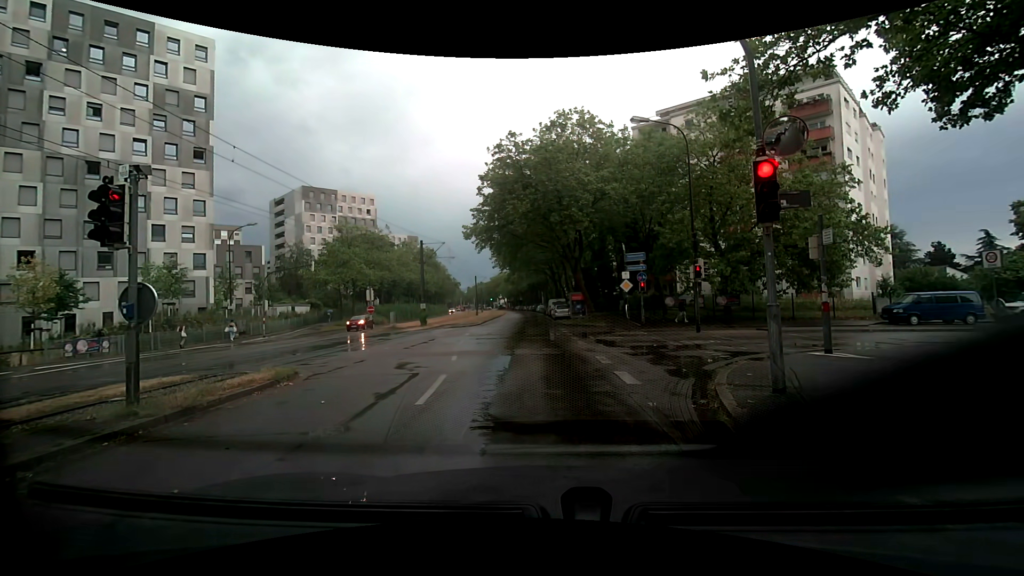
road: tertiary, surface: asphalt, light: Day
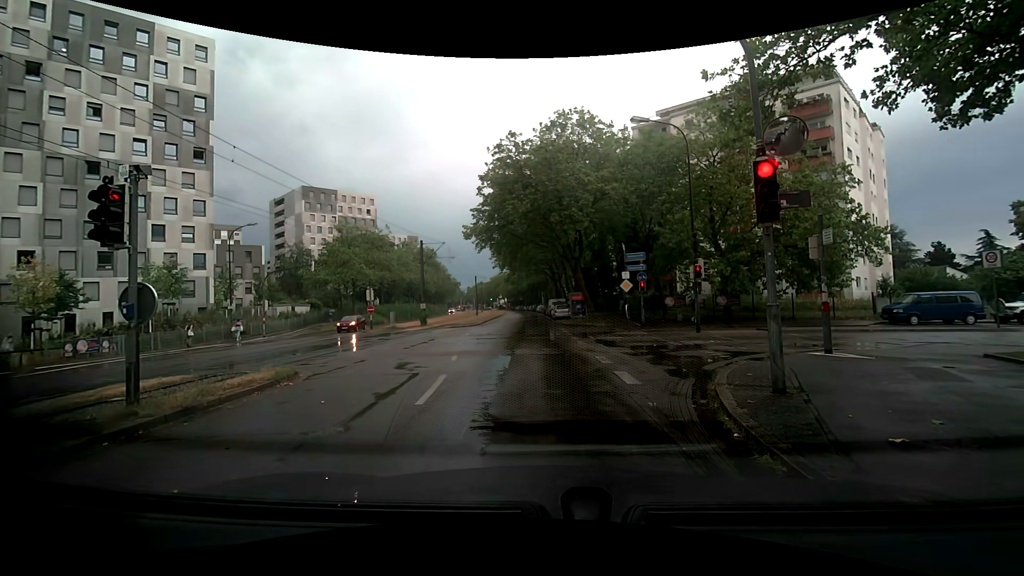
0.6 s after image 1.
(0.0, 0.0) m; 0°
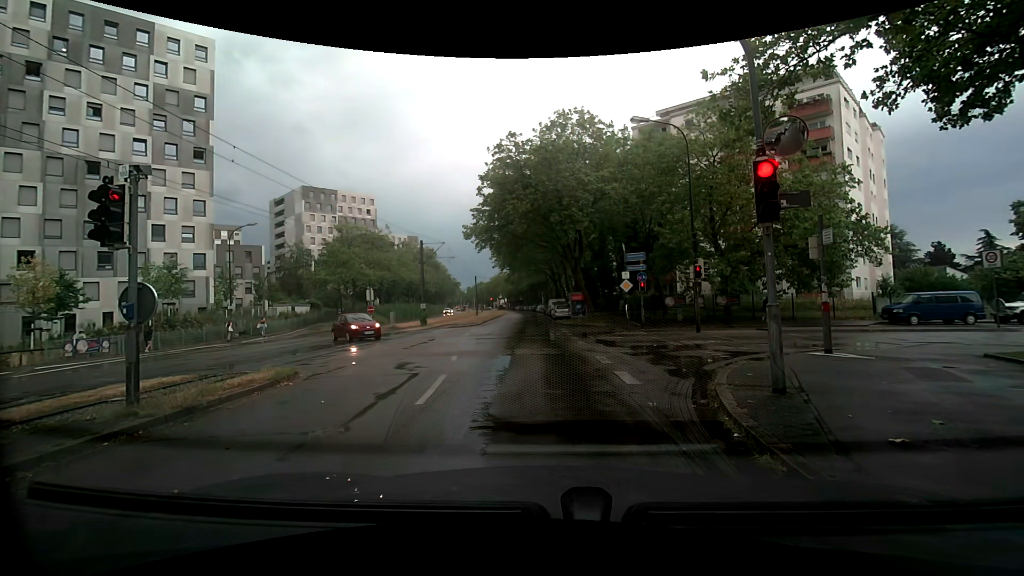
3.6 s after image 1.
(0.0, 0.0) m; 0°
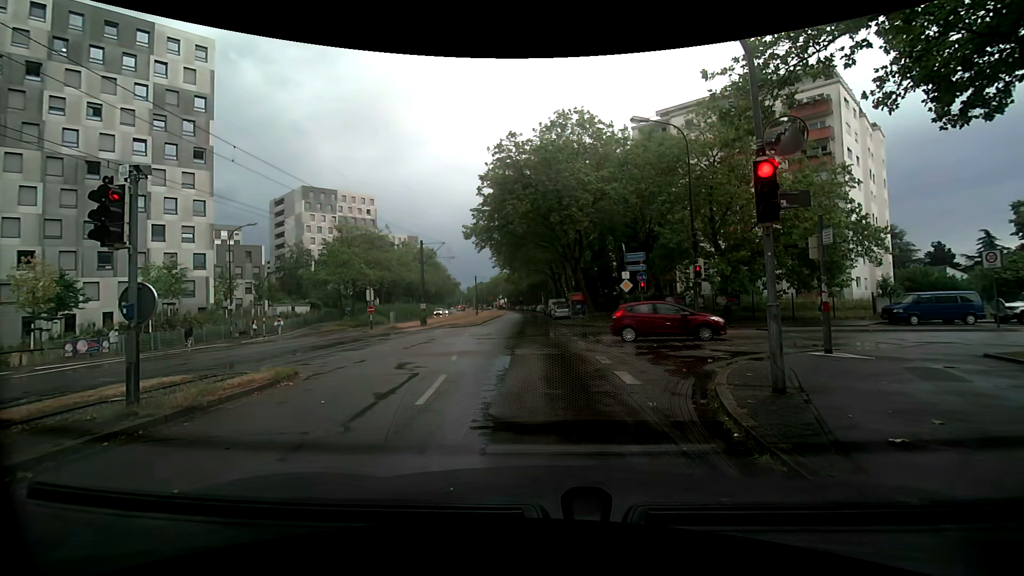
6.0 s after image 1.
(0.0, 0.0) m; 0°
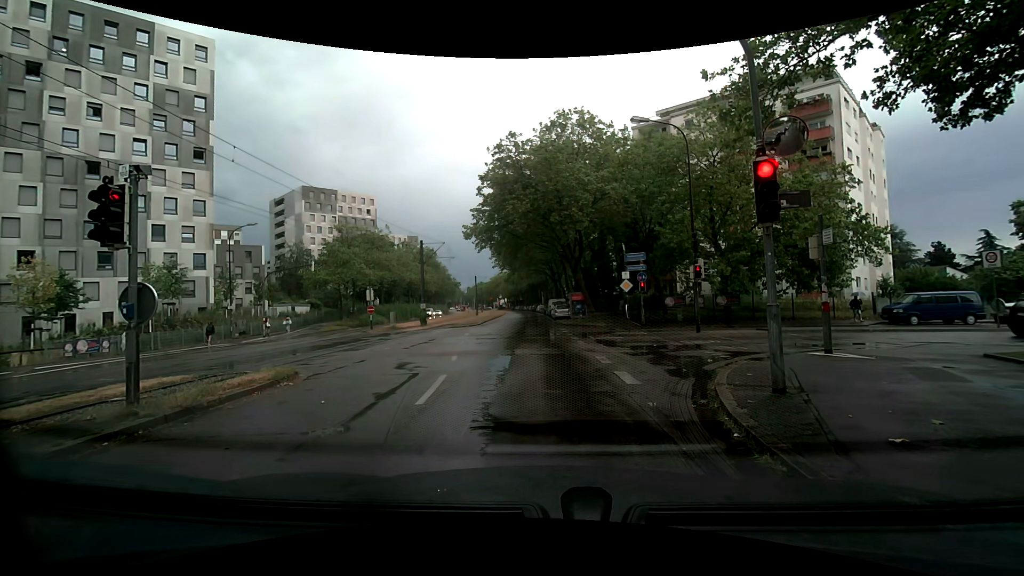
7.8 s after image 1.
(0.0, 0.0) m; 0°
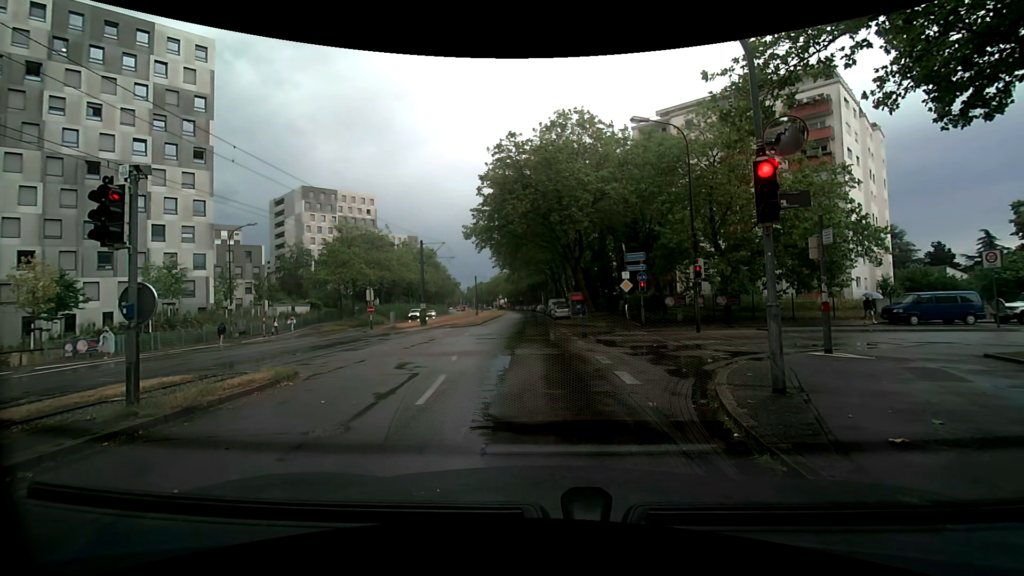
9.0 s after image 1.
(0.0, 0.0) m; 0°
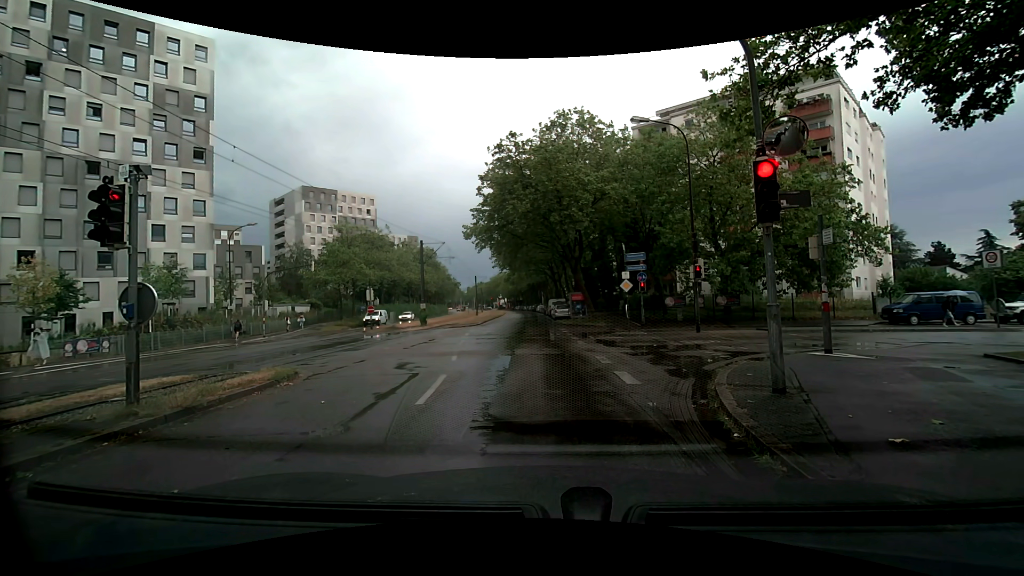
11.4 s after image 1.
(0.0, 0.0) m; 0°
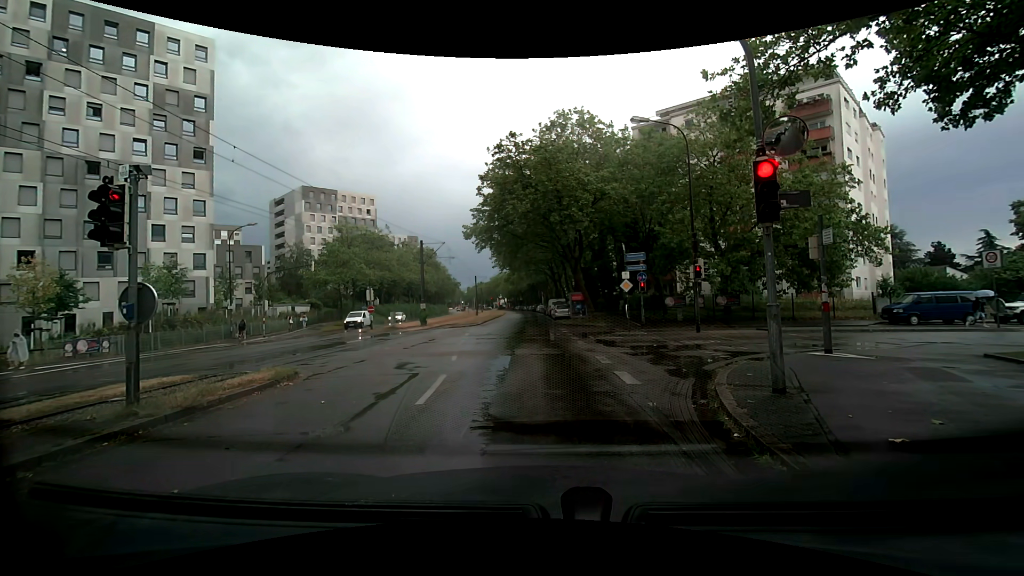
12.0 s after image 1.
(0.0, 0.0) m; 0°
